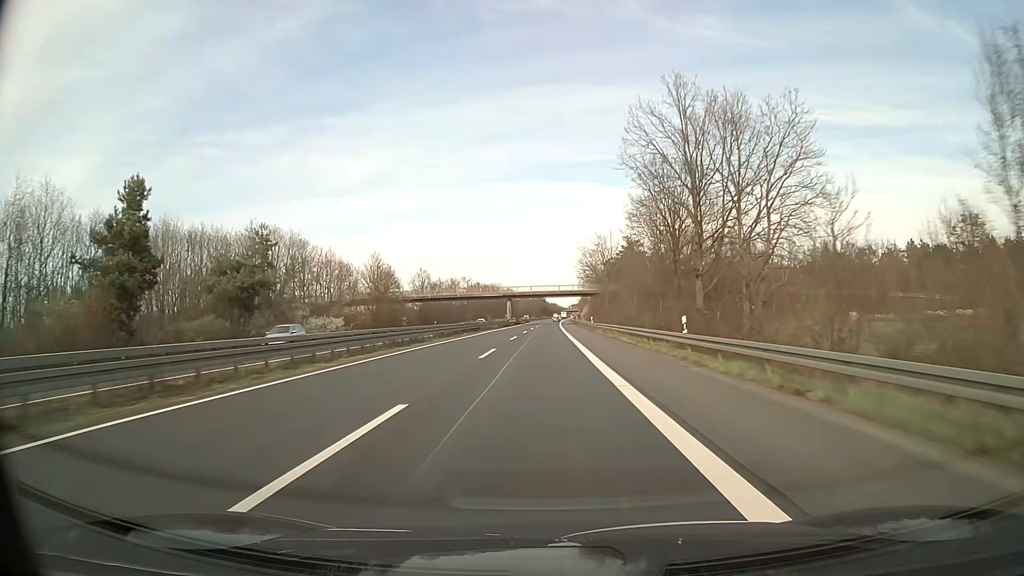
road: trunk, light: Day
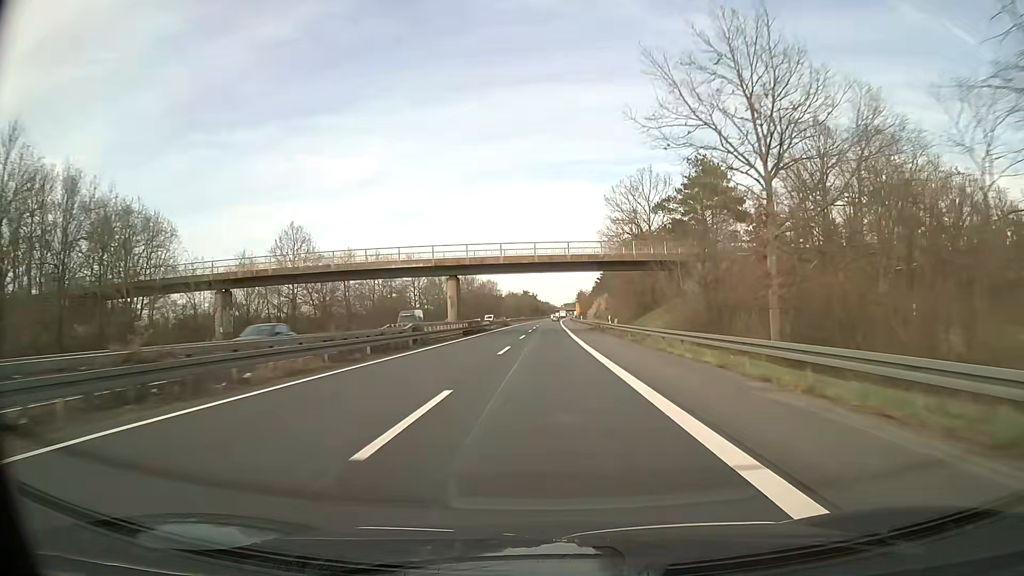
(+0.4, +70.0) m; +1°
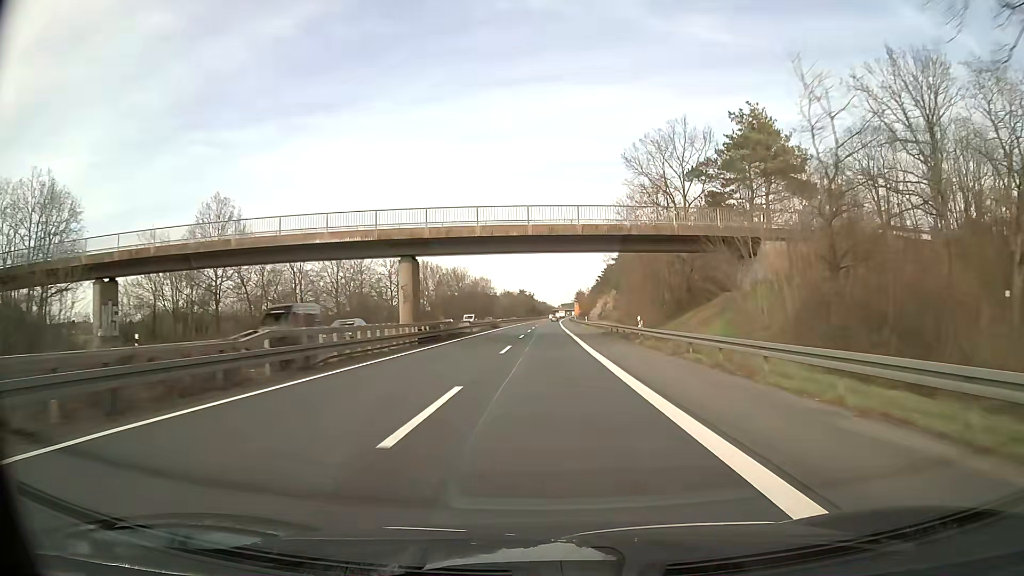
(0.0, +17.4) m; 0°
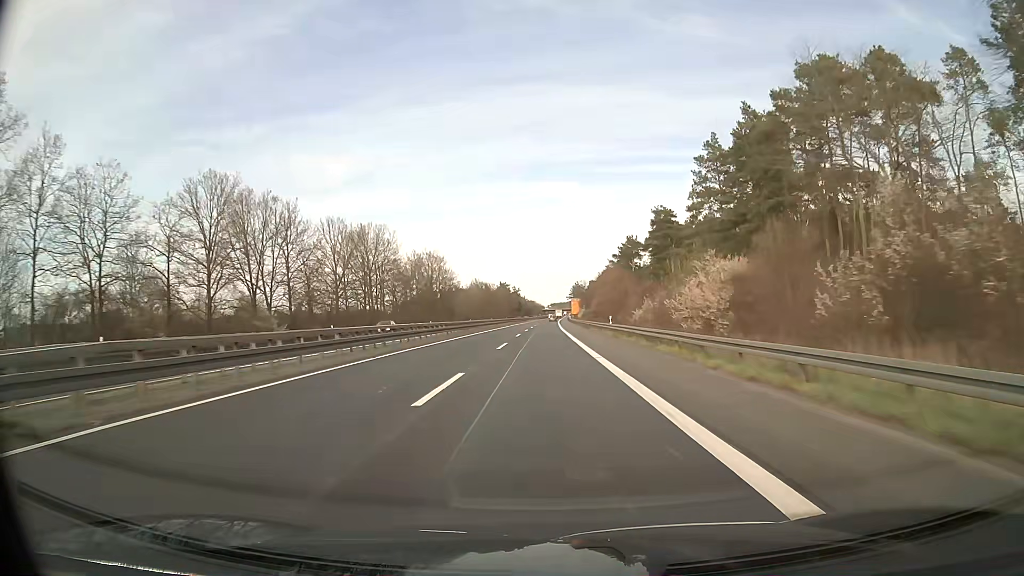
(+0.5, +87.1) m; +1°
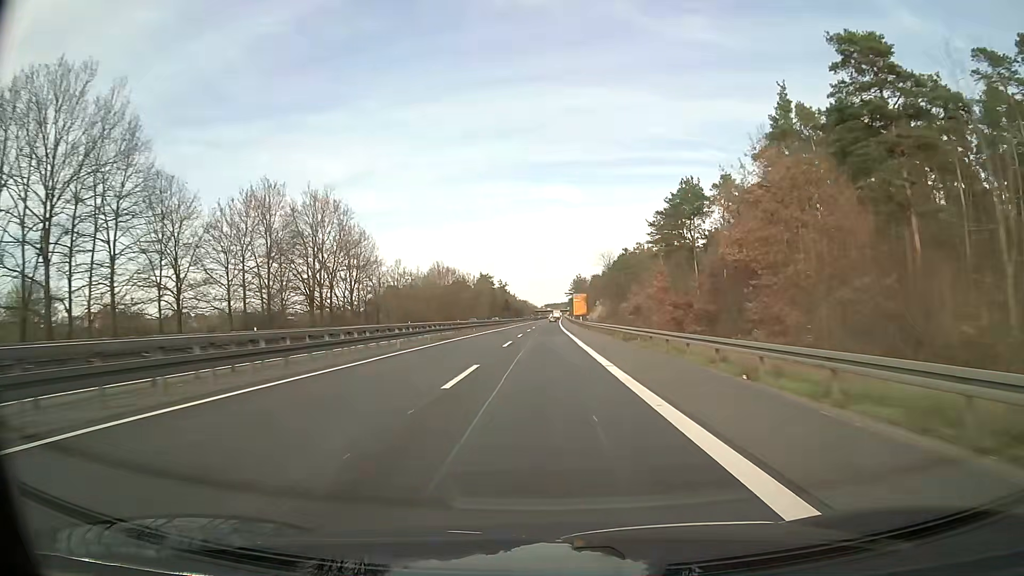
(+0.3, +69.7) m; +1°
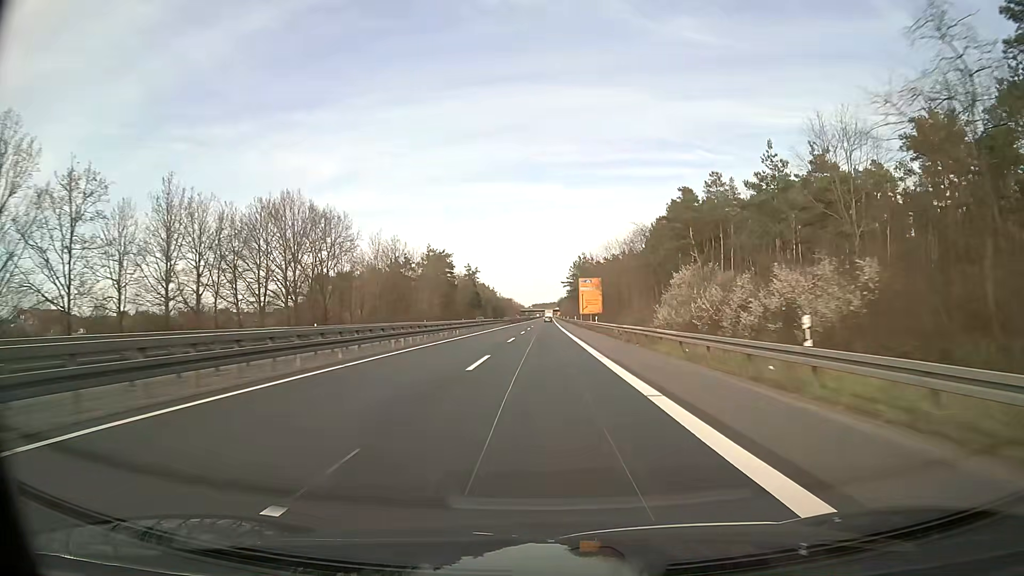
(+0.7, +87.0) m; +1°
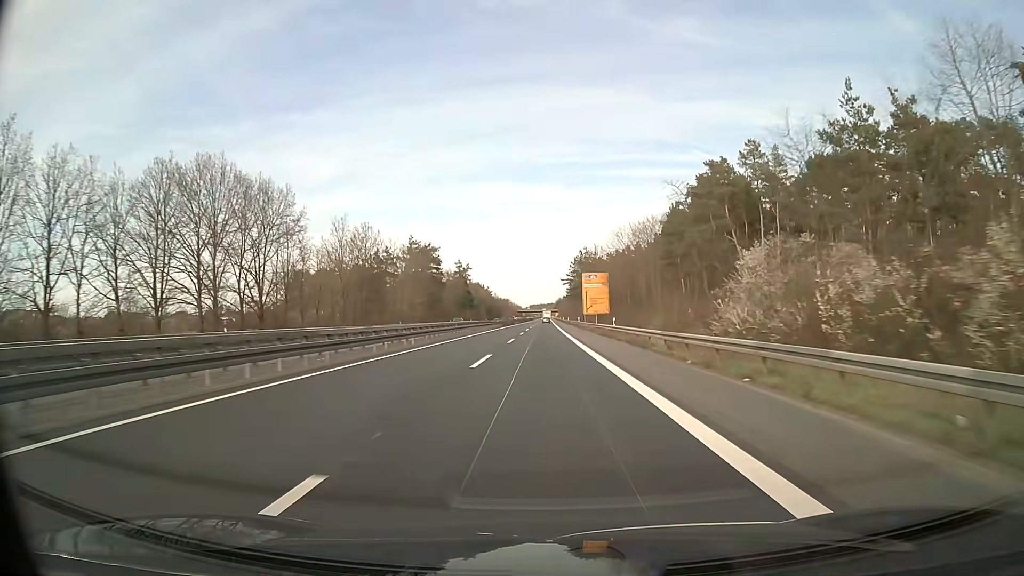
(0.0, +17.4) m; 0°
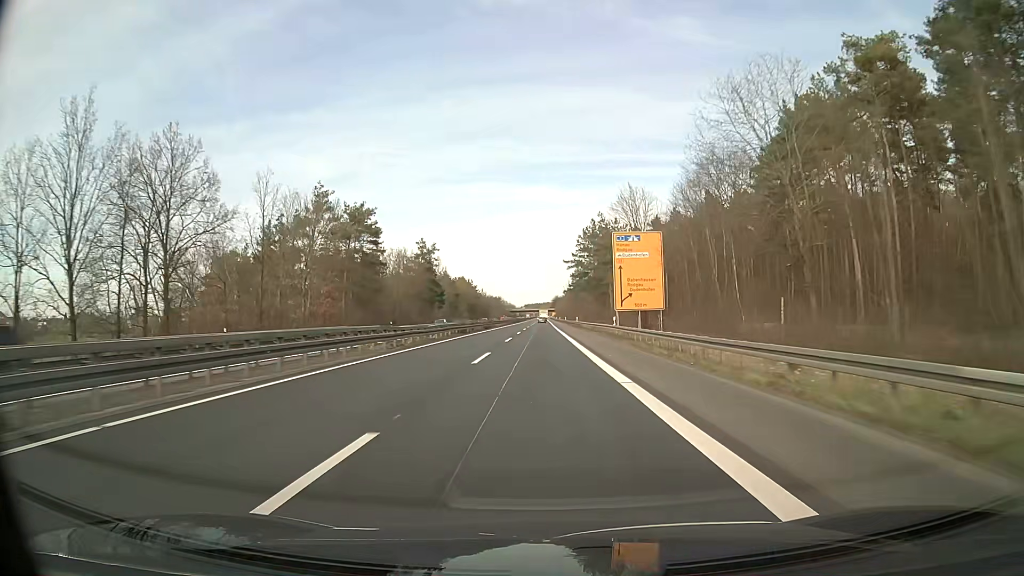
(+0.2, +52.2) m; 0°
(0, +10) (0, +20) (0, +30) (0, +40) (0, +50) (0, +60) (0, +70) (0, +80) (0, +90) (0, +100) m
